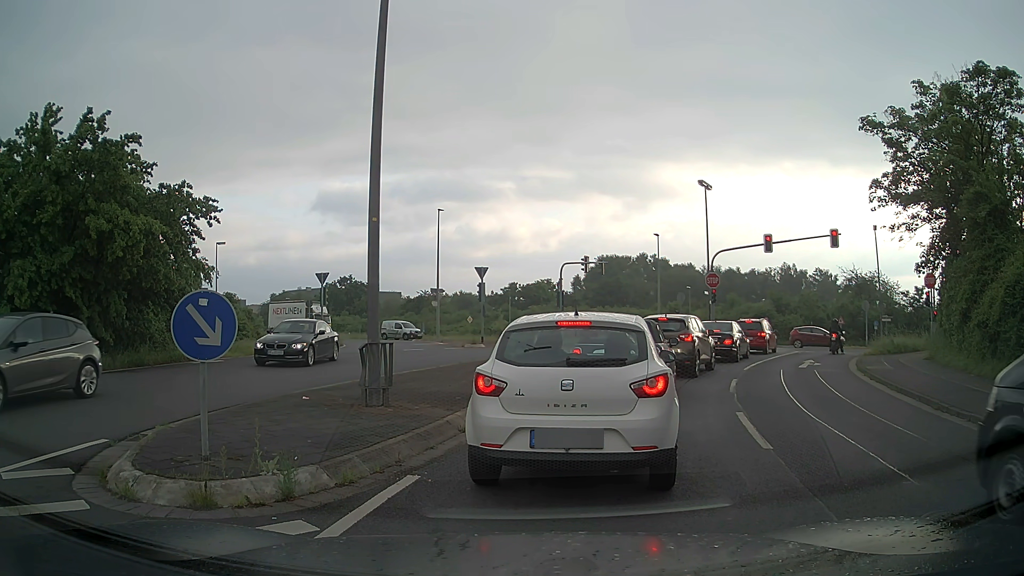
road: unclassified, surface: asphalt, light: Day
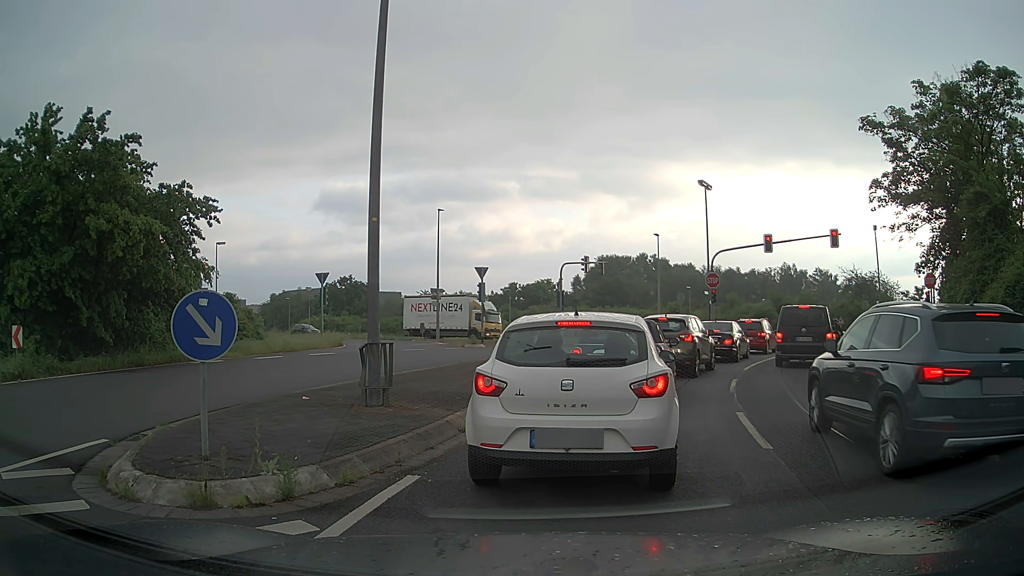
(0.0, 0.0) m; 0°
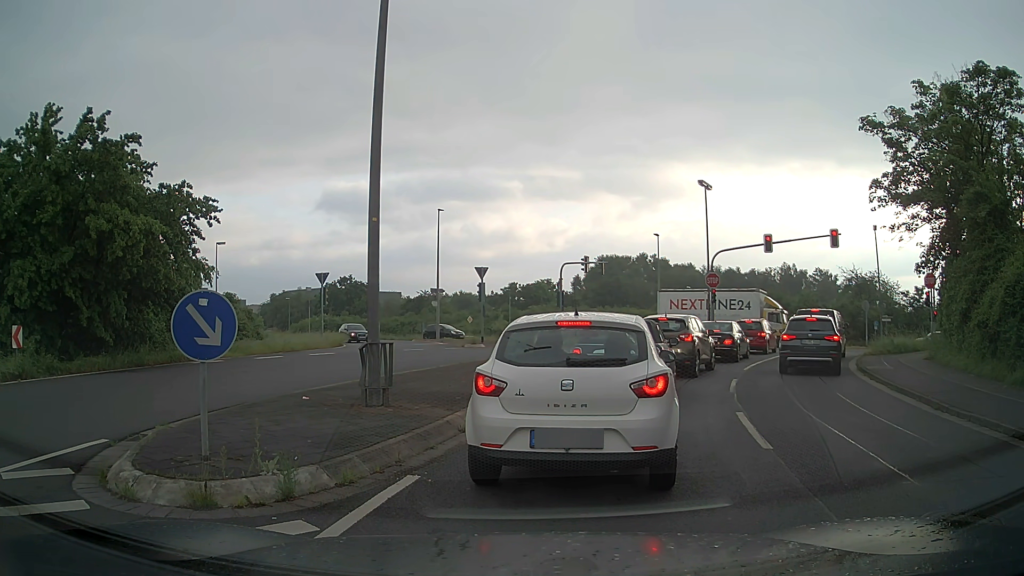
(0.0, 0.0) m; 0°
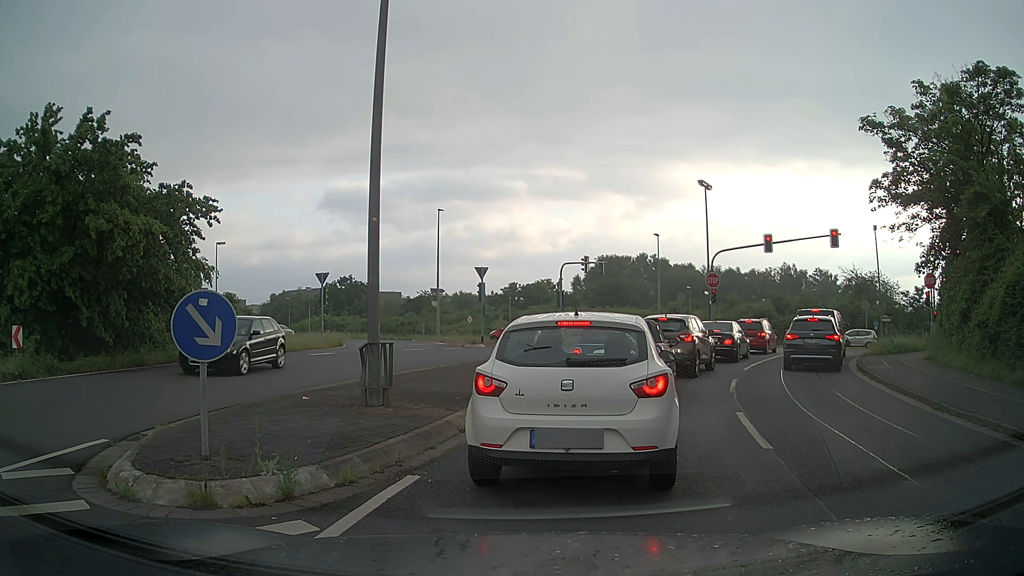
(0.0, 0.0) m; 0°
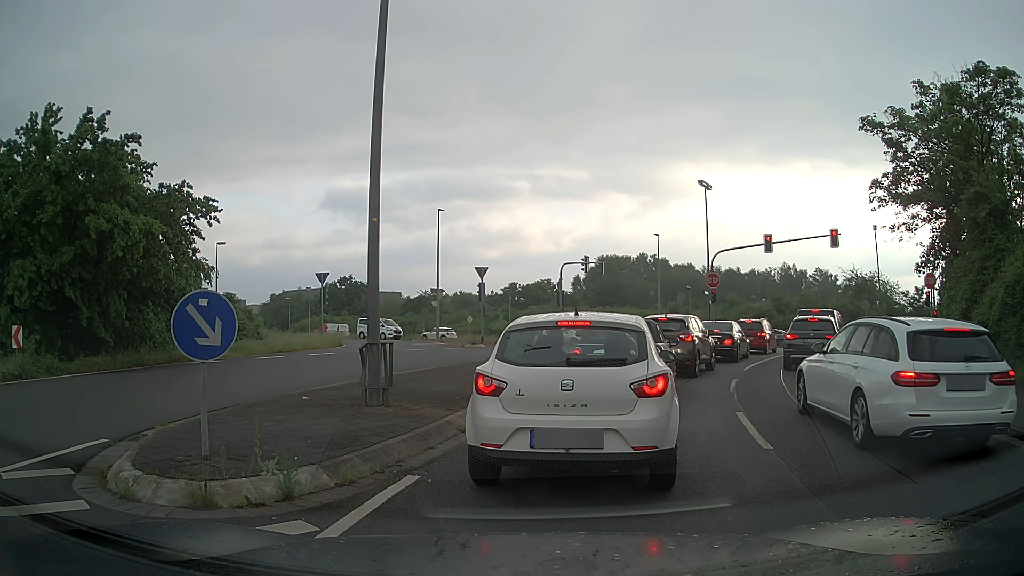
(0.0, 0.0) m; 0°
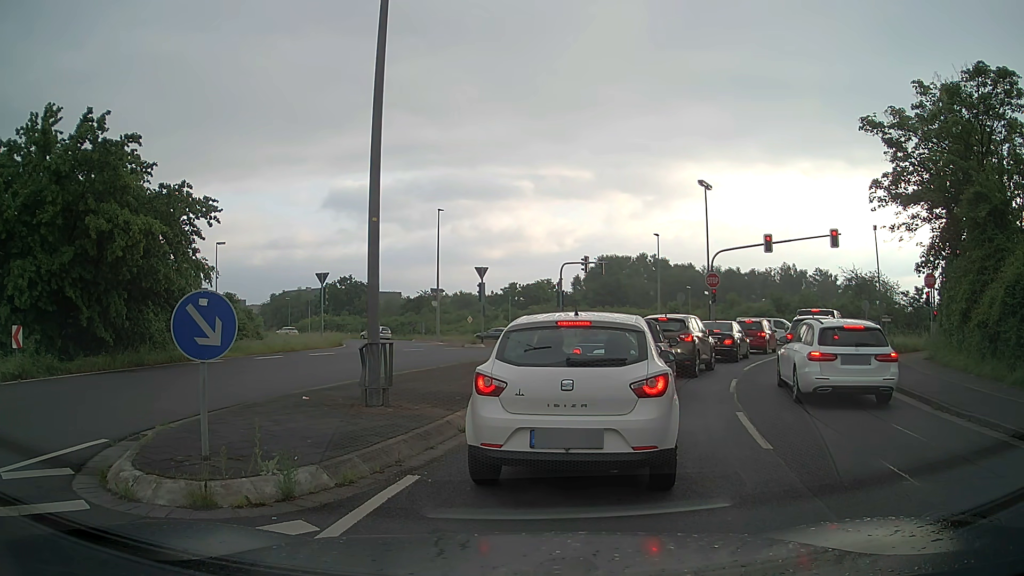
(0.0, 0.0) m; 0°
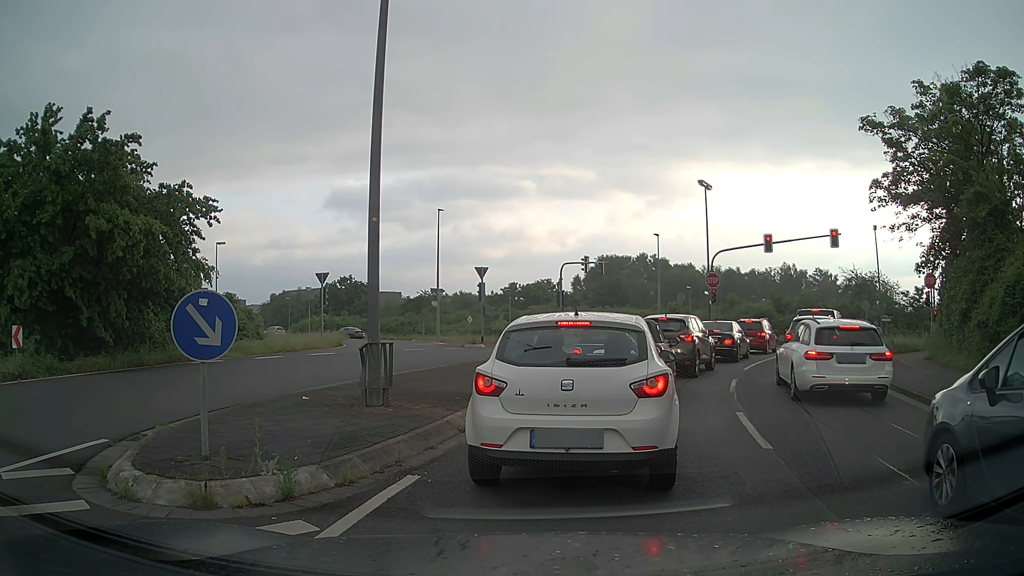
(0.0, 0.0) m; 0°
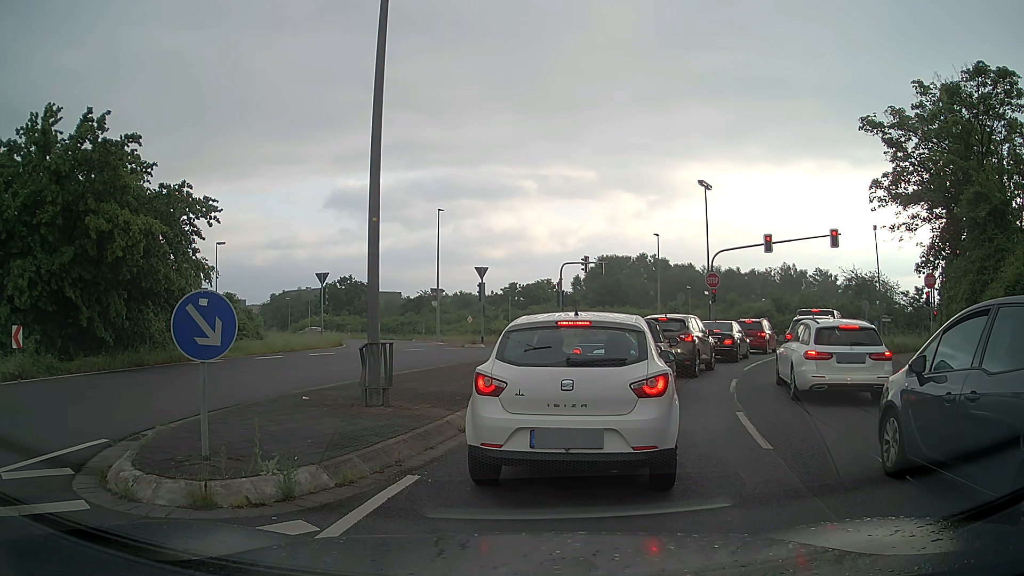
(0.0, 0.0) m; 0°
(+1, +10) (+5, +19) (+9, +28) (+14, +37) (+17, +46) (+14, +56) (+6, +63) (-2, +69) (-10, +75) (-18, +81) m
